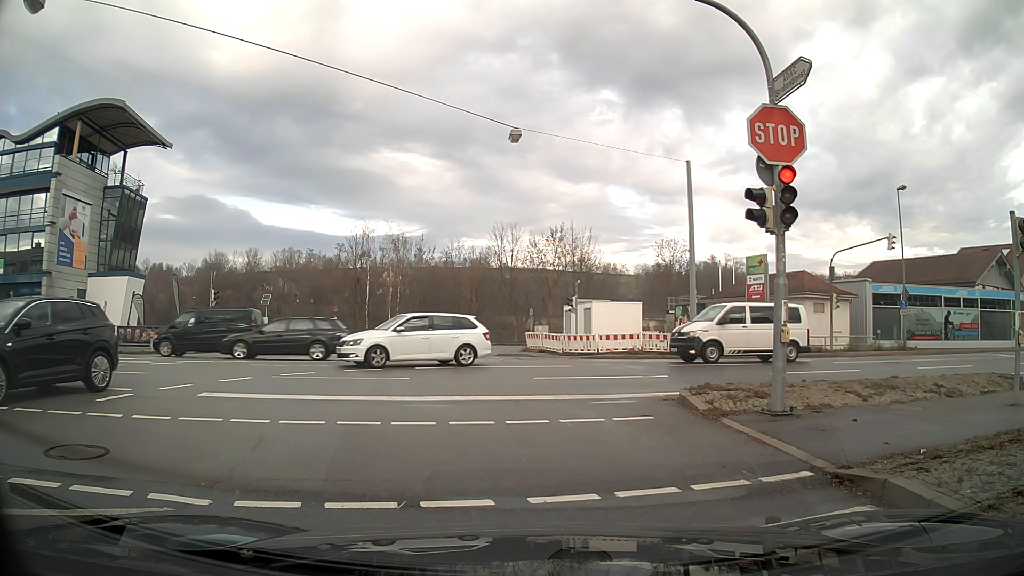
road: tertiary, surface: asphalt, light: Day
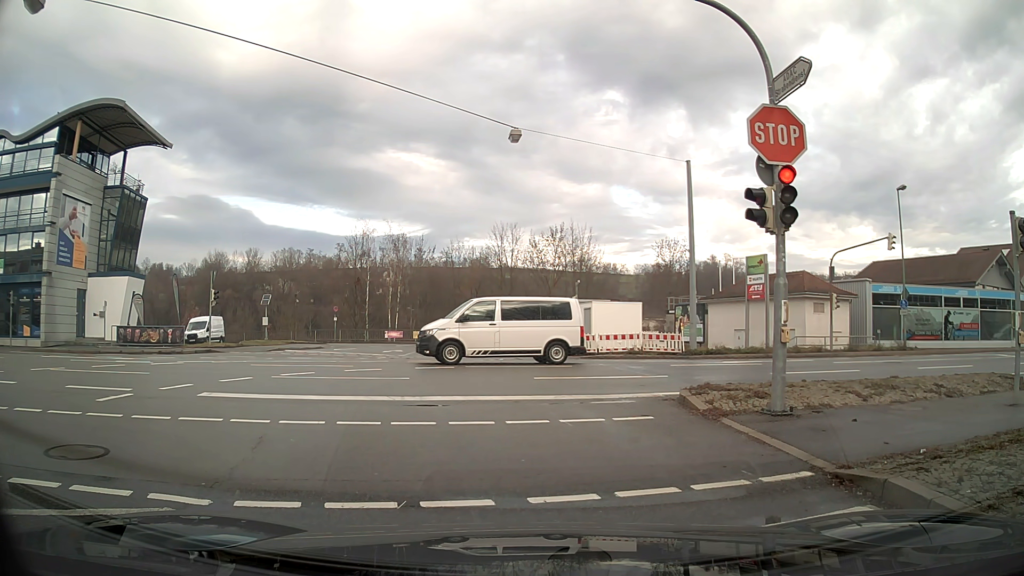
(0.0, 0.0) m; 0°
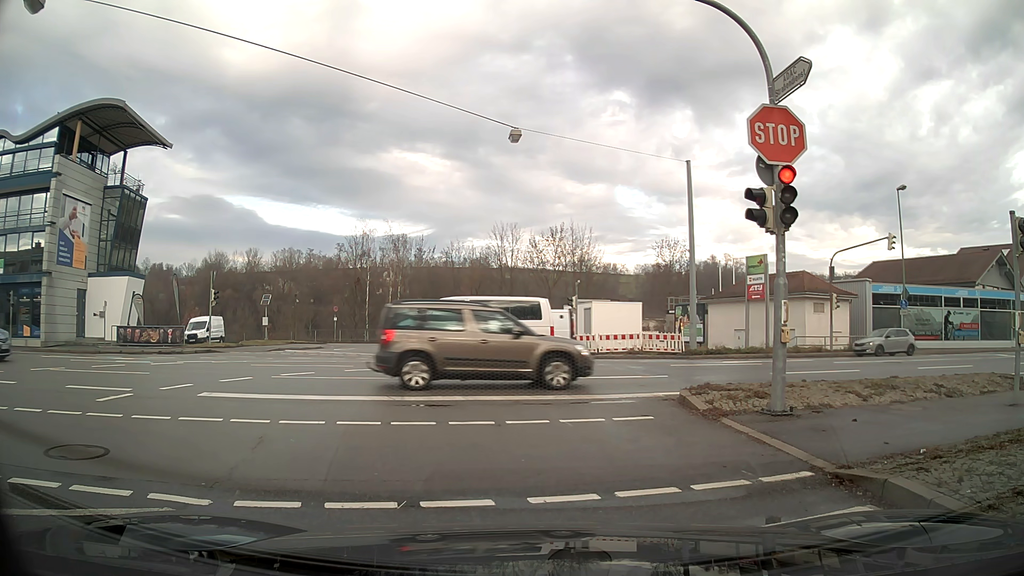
(0.0, 0.0) m; 0°
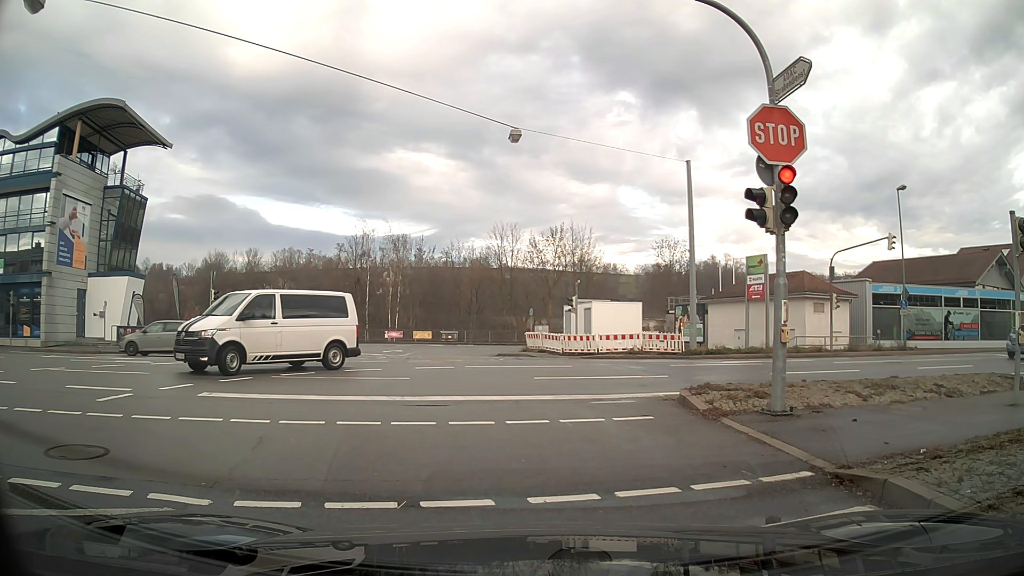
(0.0, 0.0) m; 0°
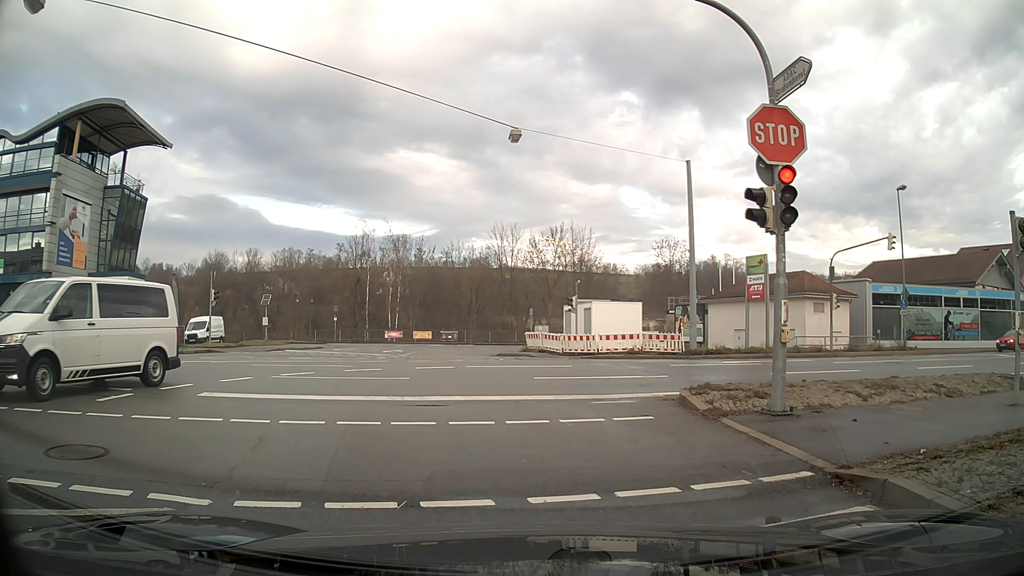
(0.0, 0.0) m; 0°
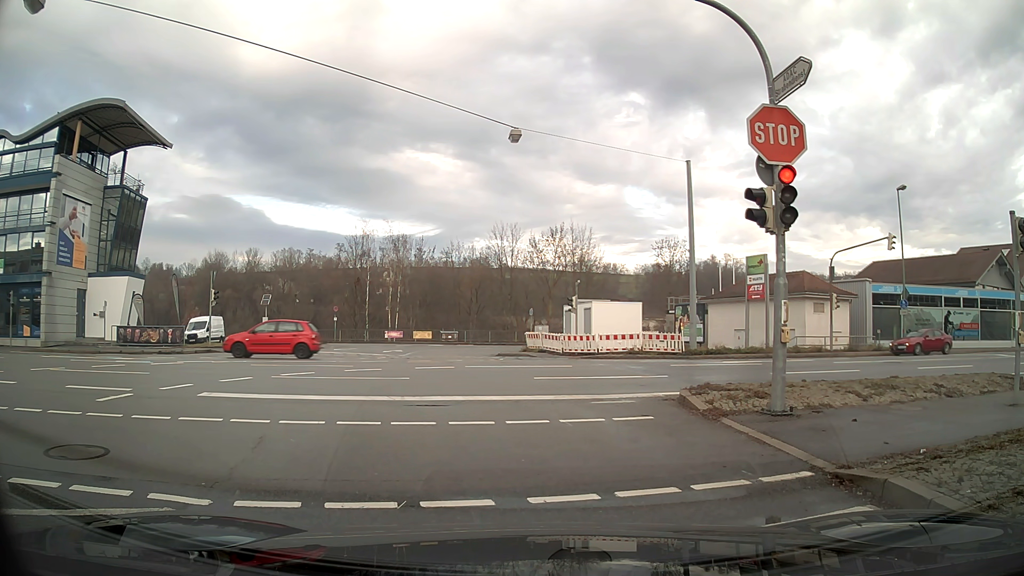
(0.0, 0.0) m; 0°
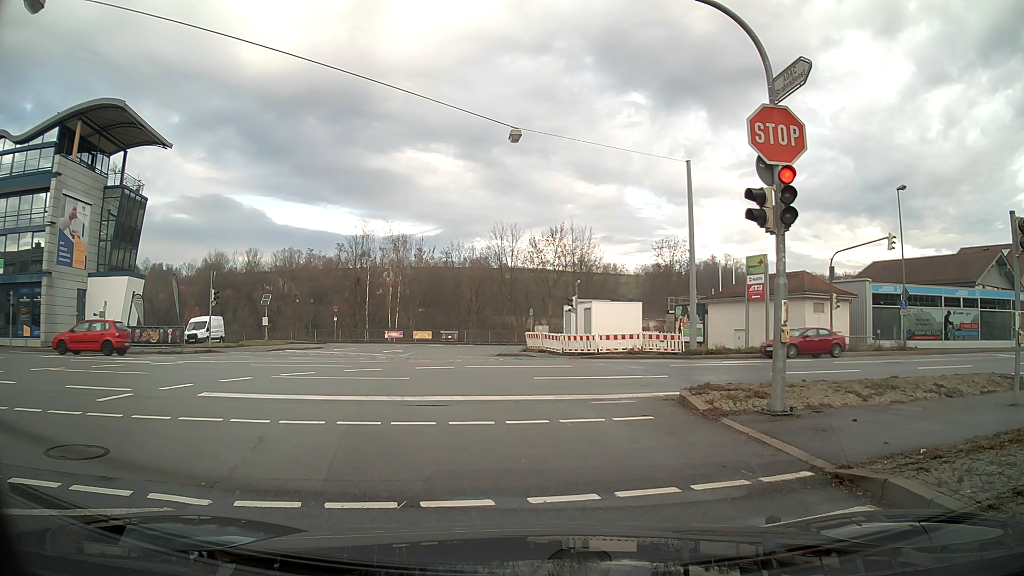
(0.0, 0.0) m; 0°
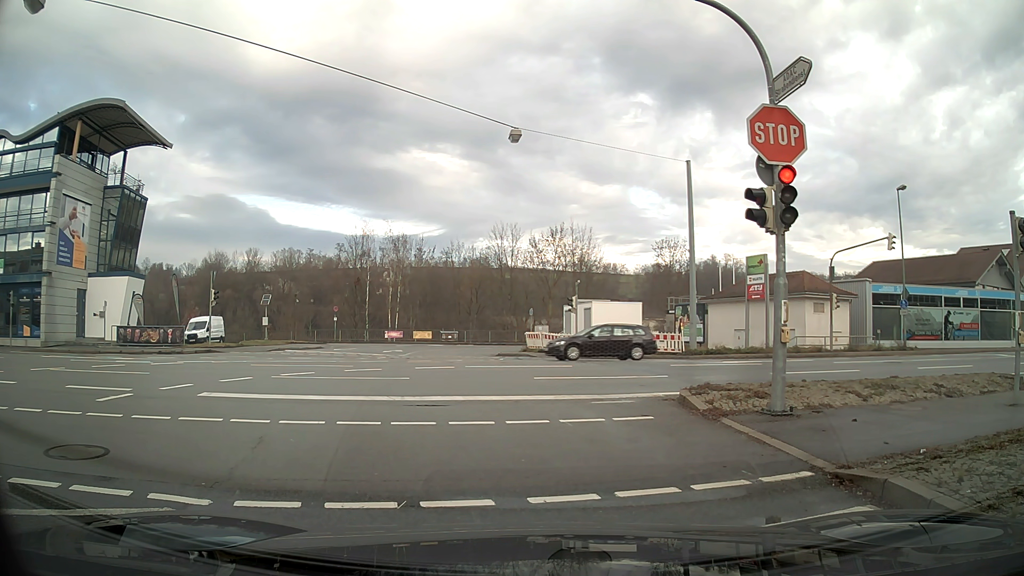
(0.0, 0.0) m; 0°
(-1, +10) (-2, +20) (-4, +30) (-5, +40) (-3, +49) (+4, +57) (+12, +62) (+22, +66) (+31, +70) (+40, +74) m
